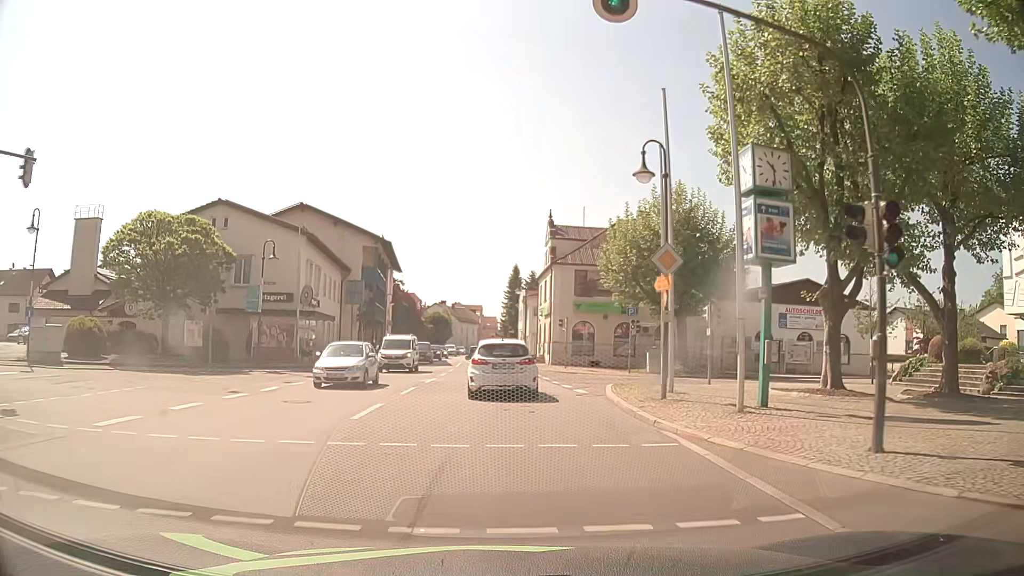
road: secondary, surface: asphalt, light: Day
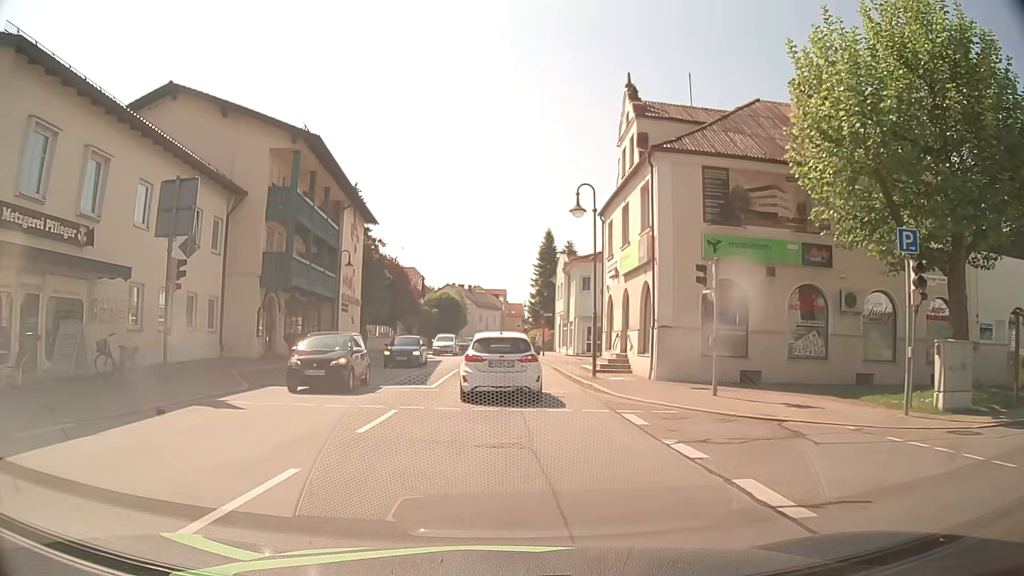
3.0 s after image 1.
(-0.1, +26.5) m; -1°
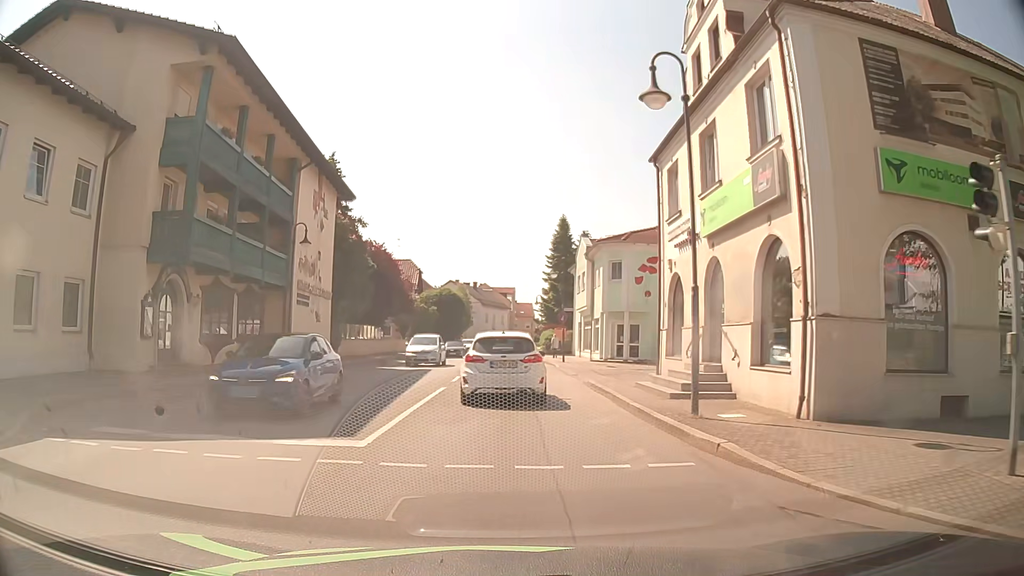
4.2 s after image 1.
(-0.1, +10.0) m; -1°
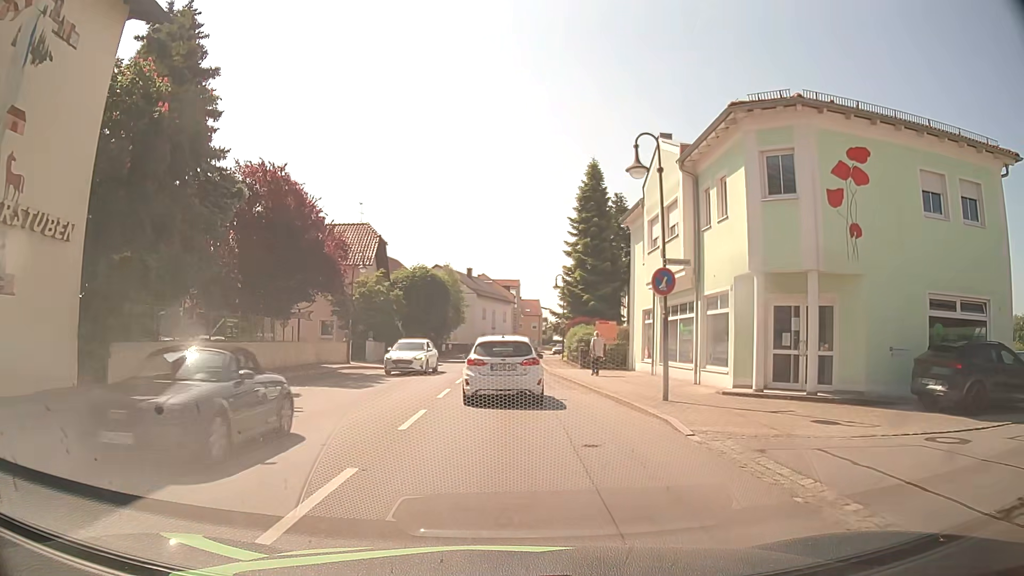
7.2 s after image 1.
(0.0, +23.5) m; 0°
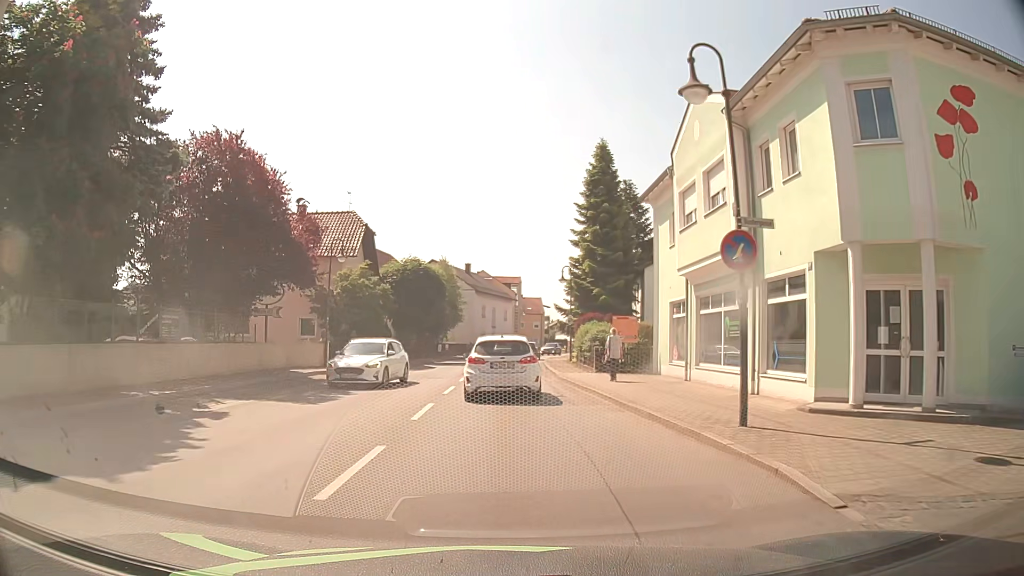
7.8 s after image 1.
(0.0, +4.7) m; 0°
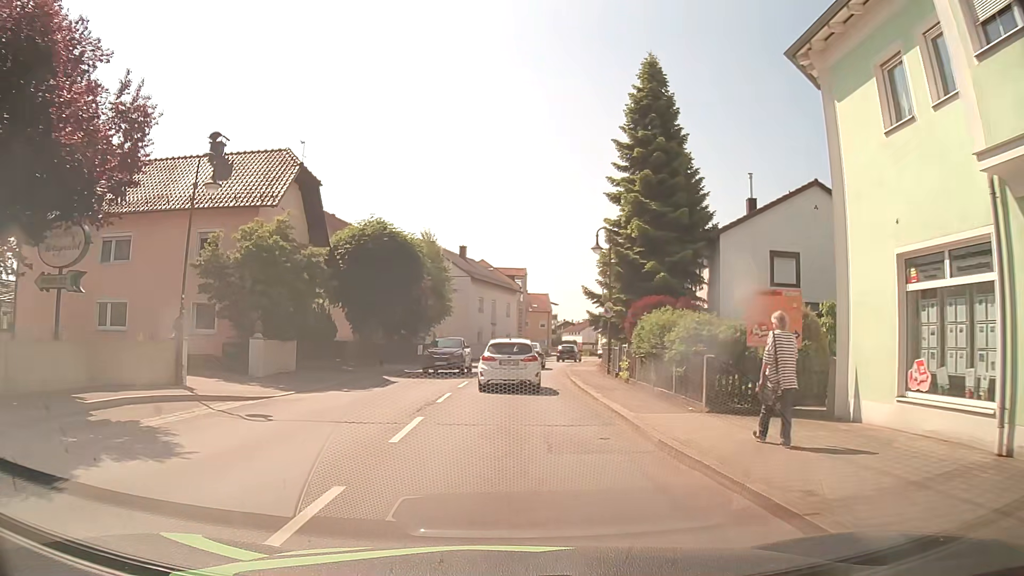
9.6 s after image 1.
(-0.1, +14.6) m; 0°
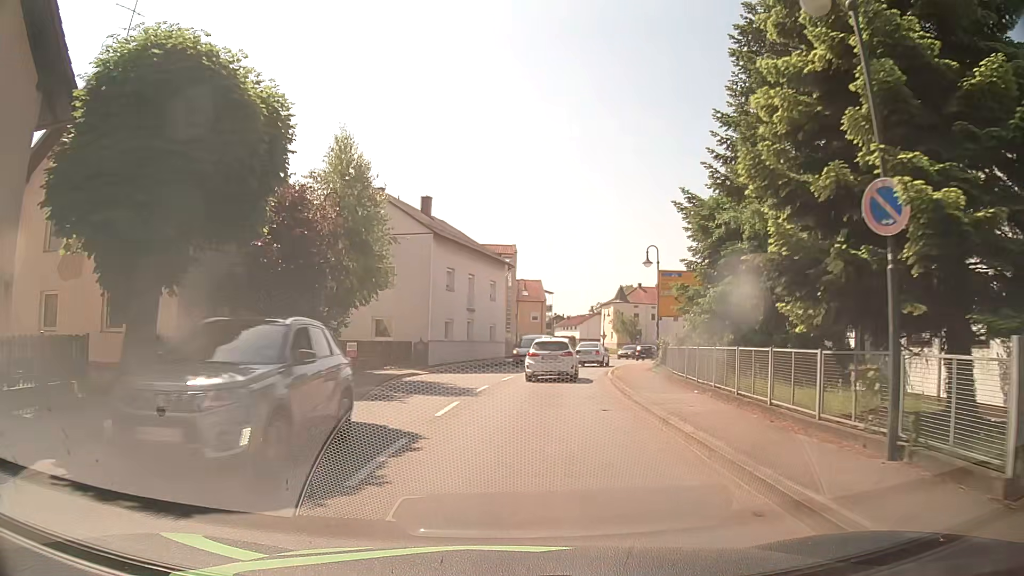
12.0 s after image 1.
(-0.1, +20.9) m; +1°
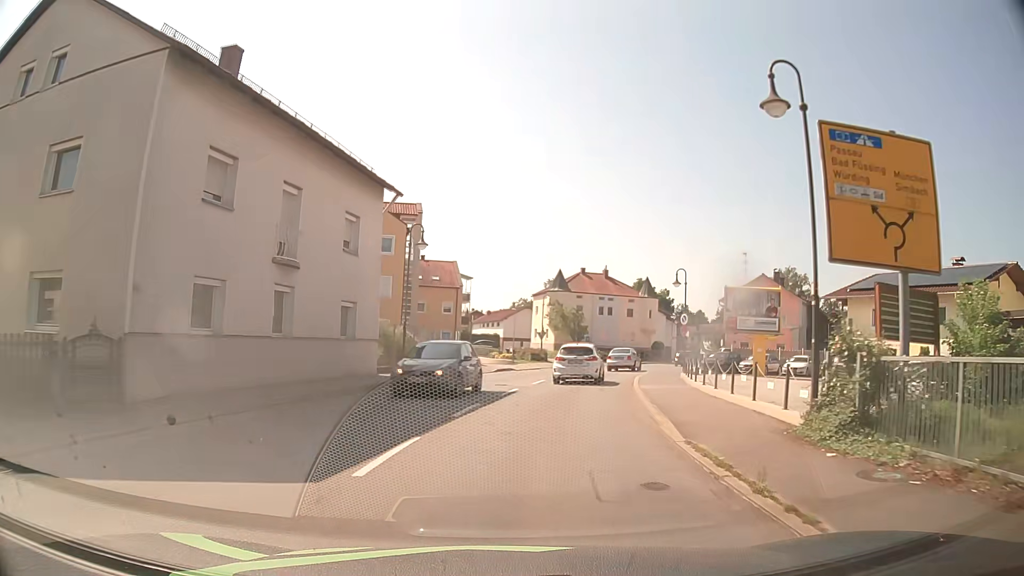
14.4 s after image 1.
(+1.5, +23.2) m; +6°
(+1, +10) (+2, +20) (+4, +30) (+7, +39) (+10, +49) (+14, +58) (+19, +67) (+24, +75) (+30, +83) (+35, +92) m
